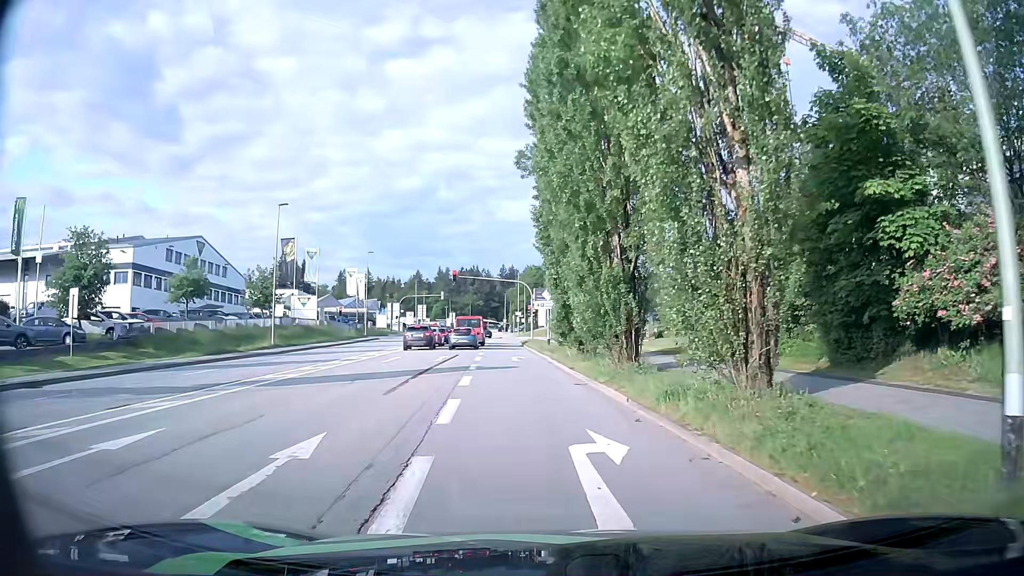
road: tertiary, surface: asphalt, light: Day
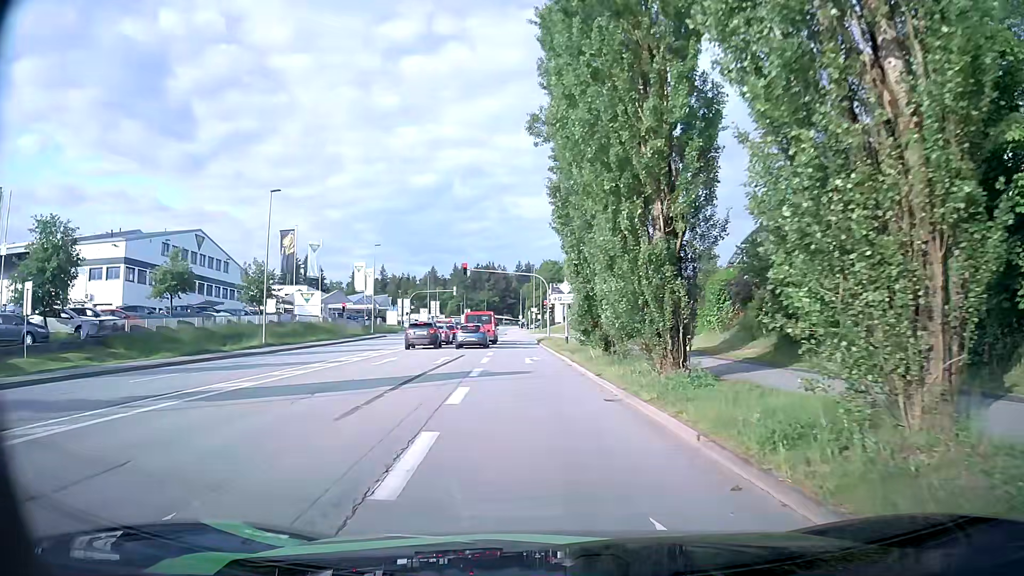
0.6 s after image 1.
(0.0, +4.4) m; 0°
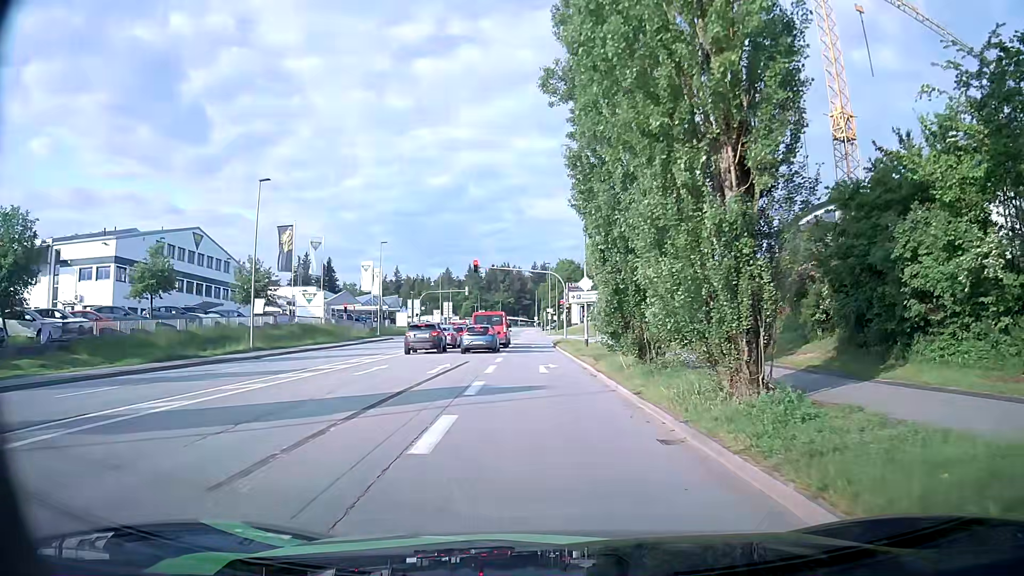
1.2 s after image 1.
(-0.1, +4.3) m; -2°
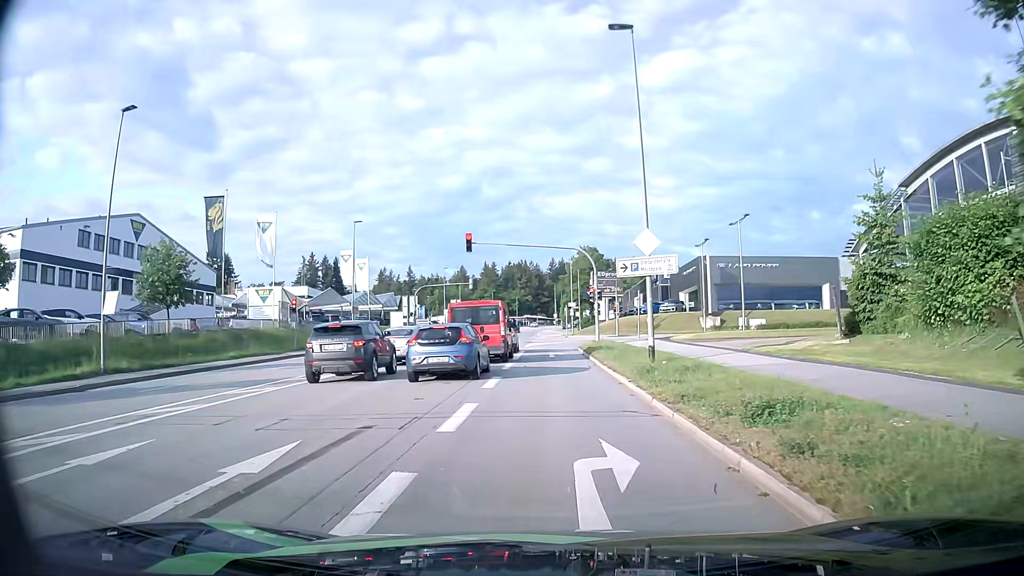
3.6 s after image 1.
(-0.4, +16.7) m; -2°
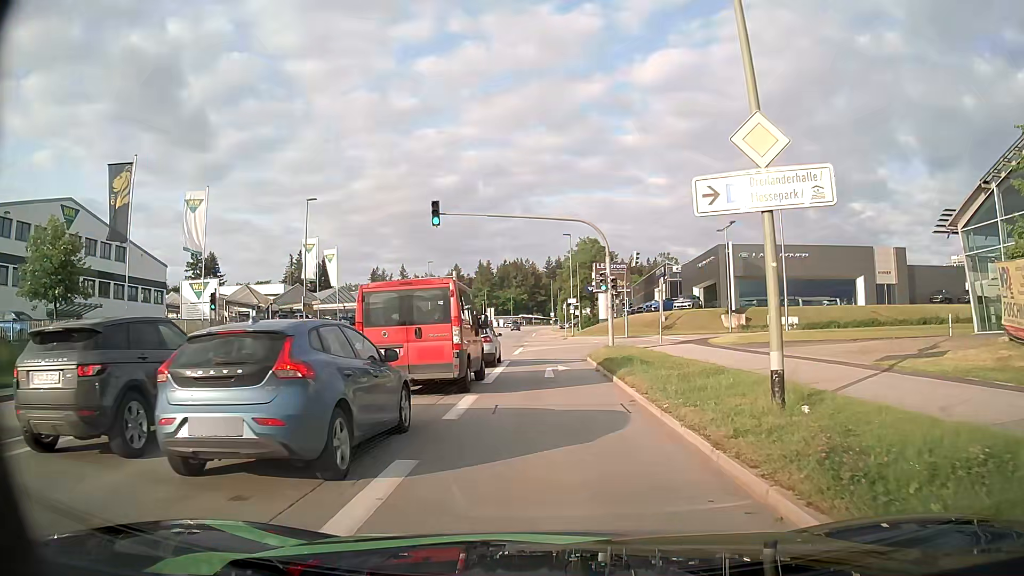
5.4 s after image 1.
(0.0, +10.9) m; +1°
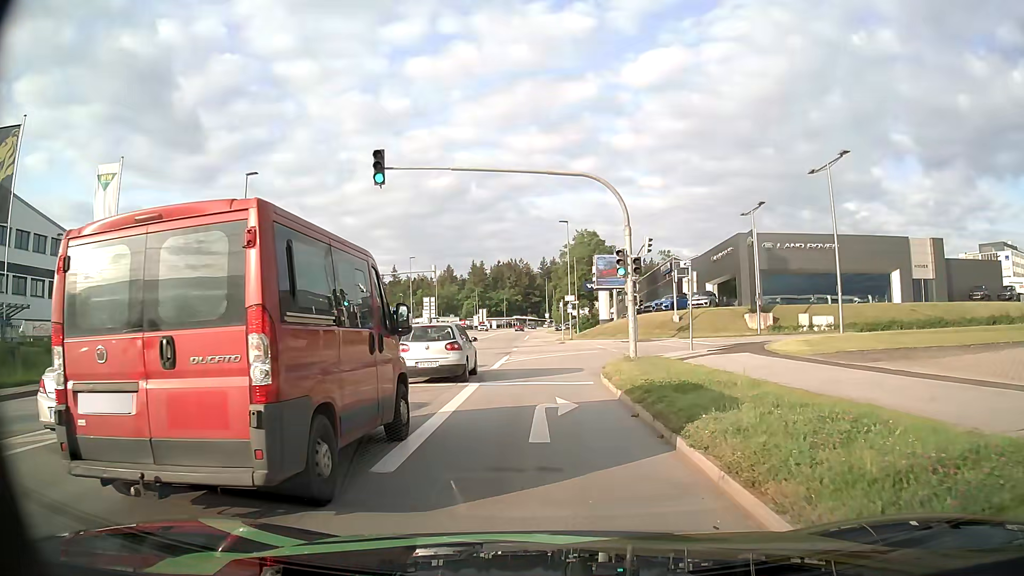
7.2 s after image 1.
(0.0, +9.3) m; 0°
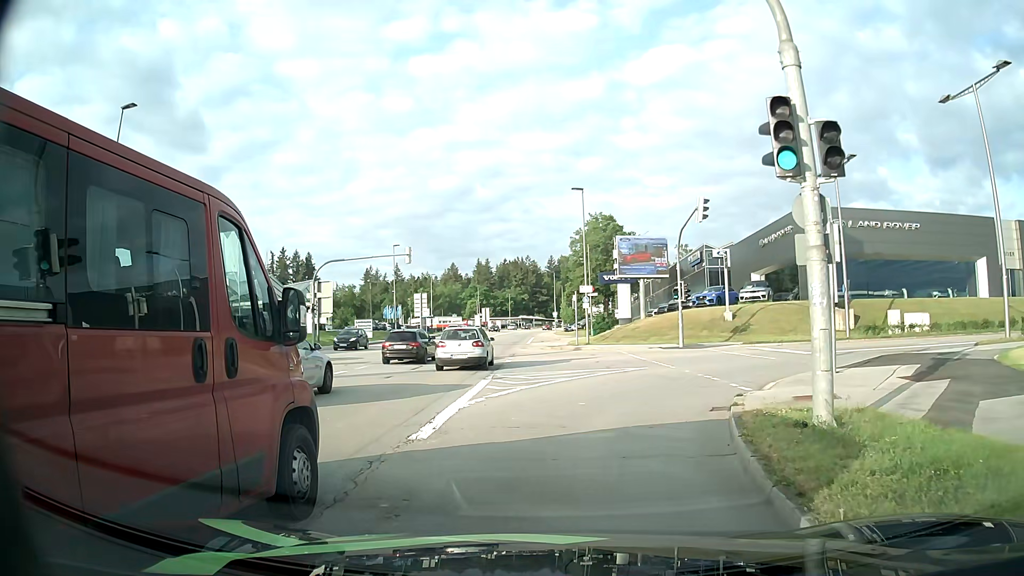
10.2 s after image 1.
(-0.1, +13.8) m; 0°
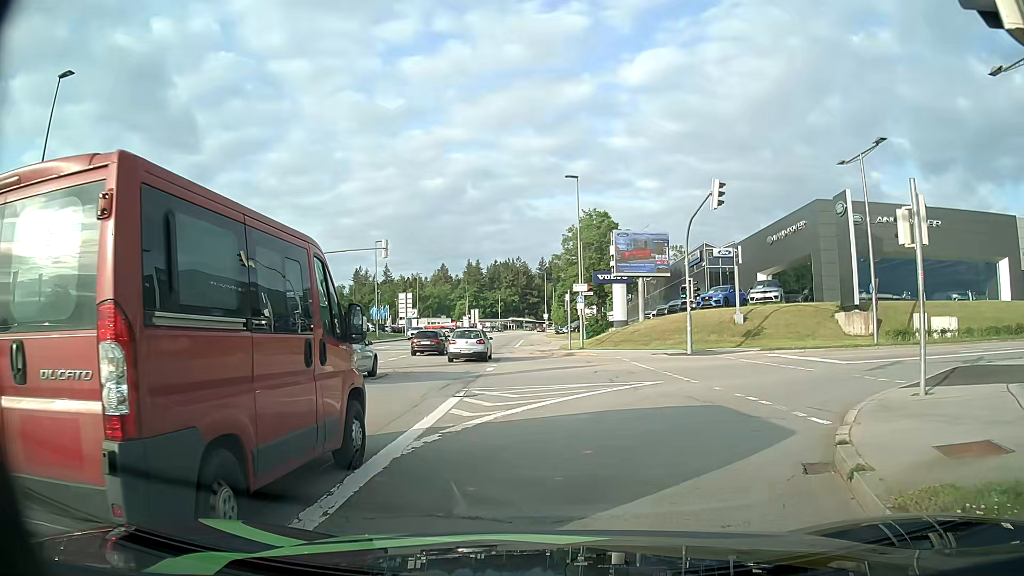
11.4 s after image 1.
(0.0, +4.2) m; 0°
